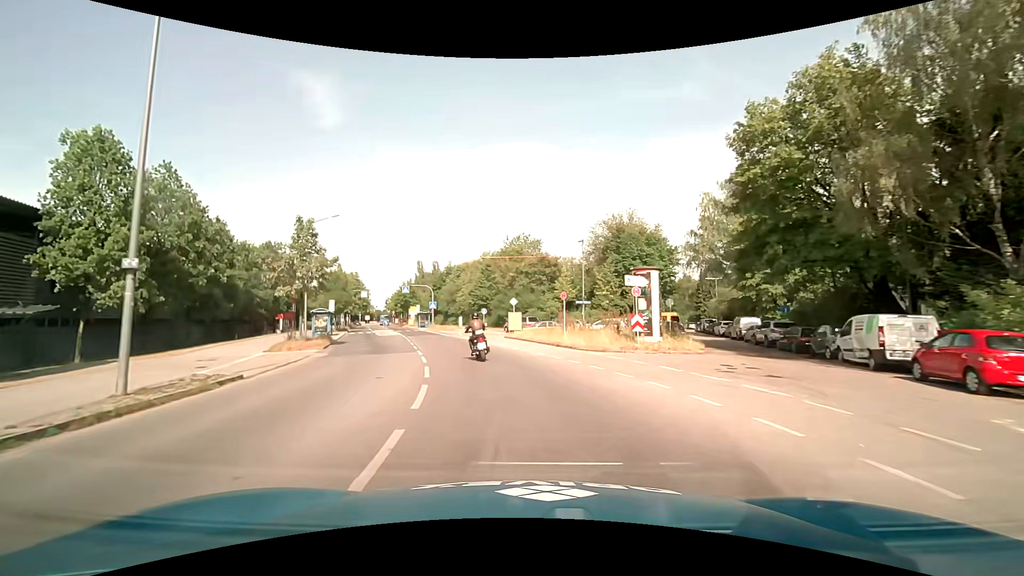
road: tertiary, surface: asphalt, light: Day
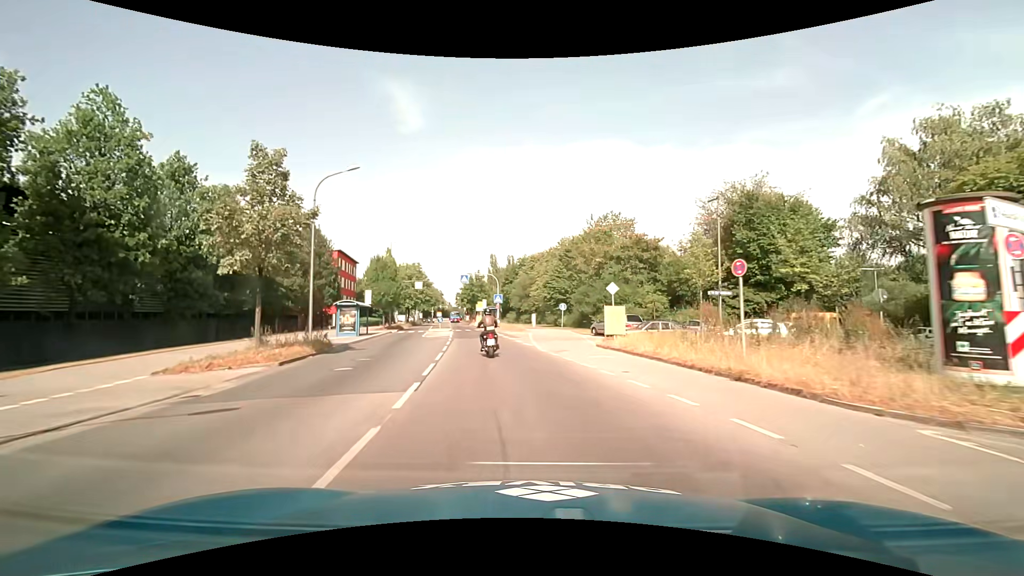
(-1.0, +13.8) m; -8°
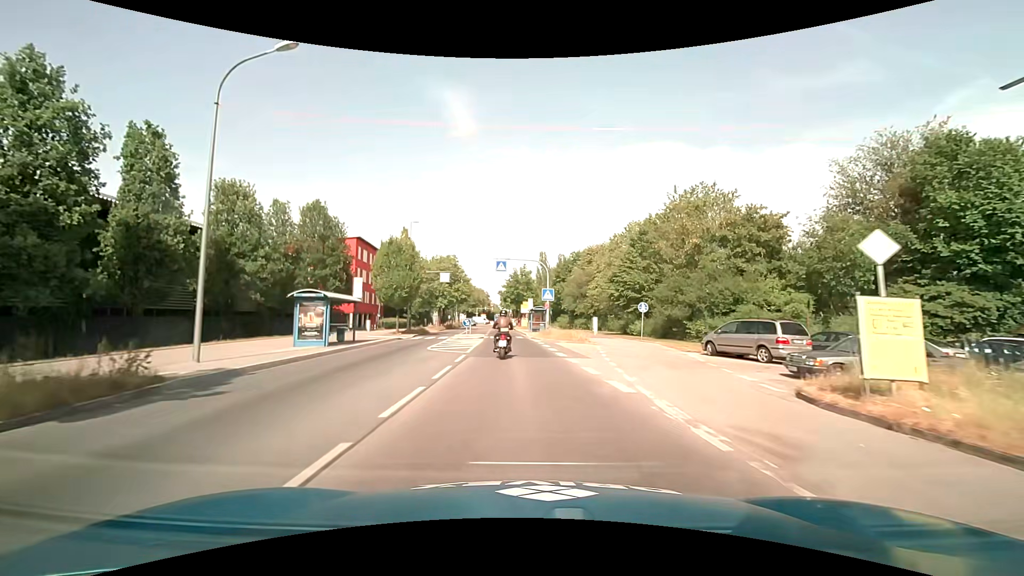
(-0.9, +14.2) m; -6°
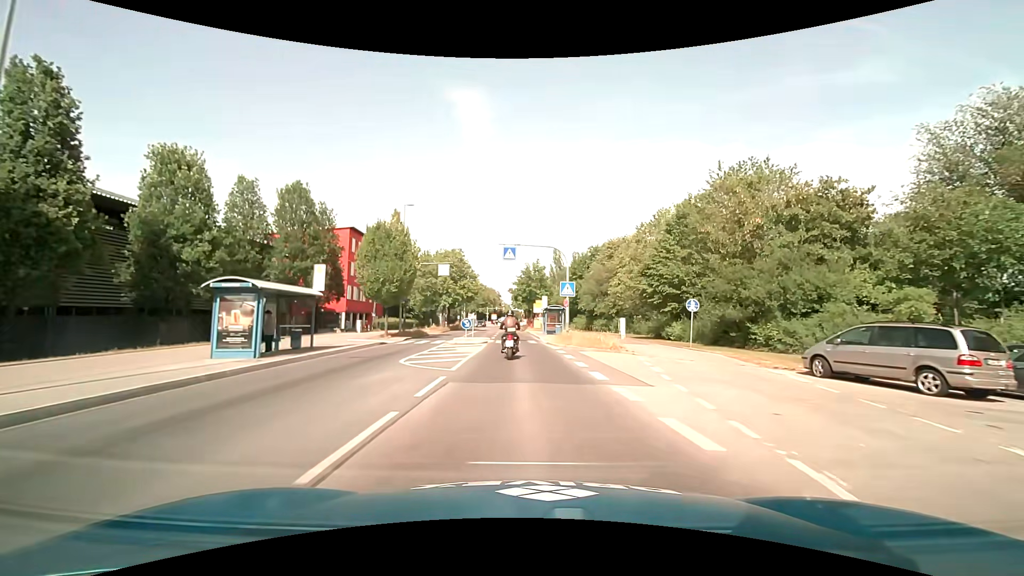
(-0.1, +7.1) m; -1°
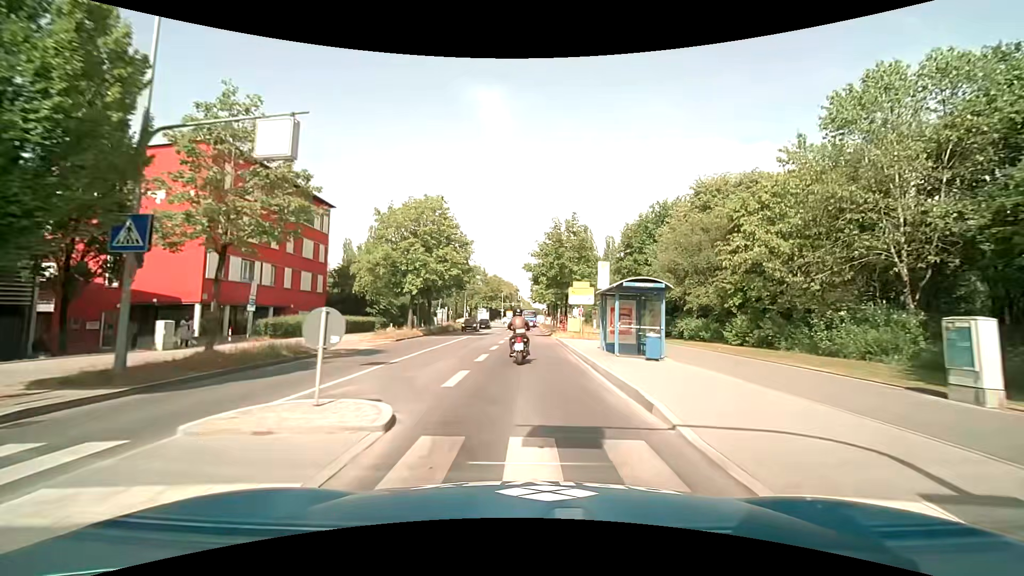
(-0.6, +28.1) m; -2°
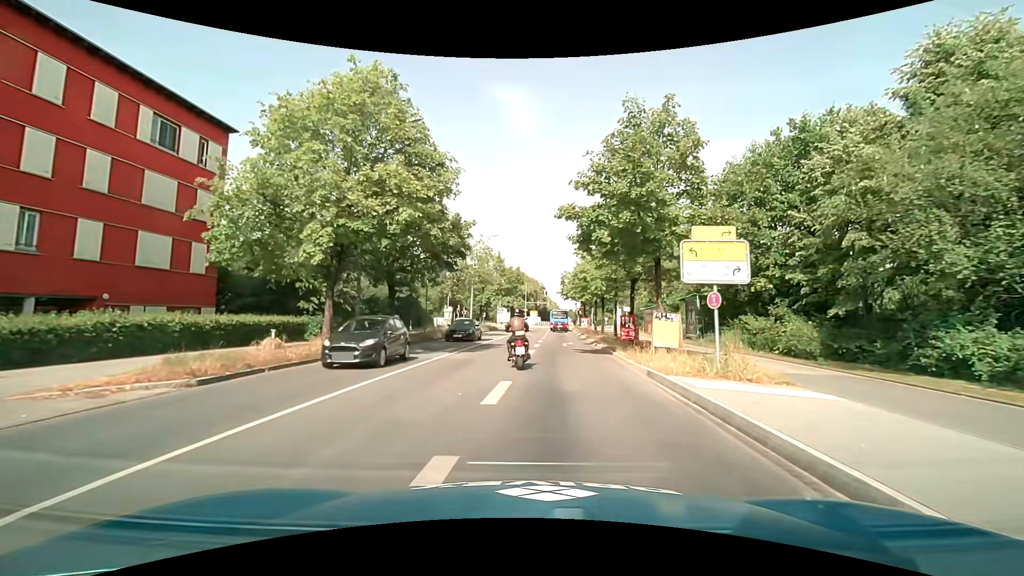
(-0.6, +20.1) m; -3°
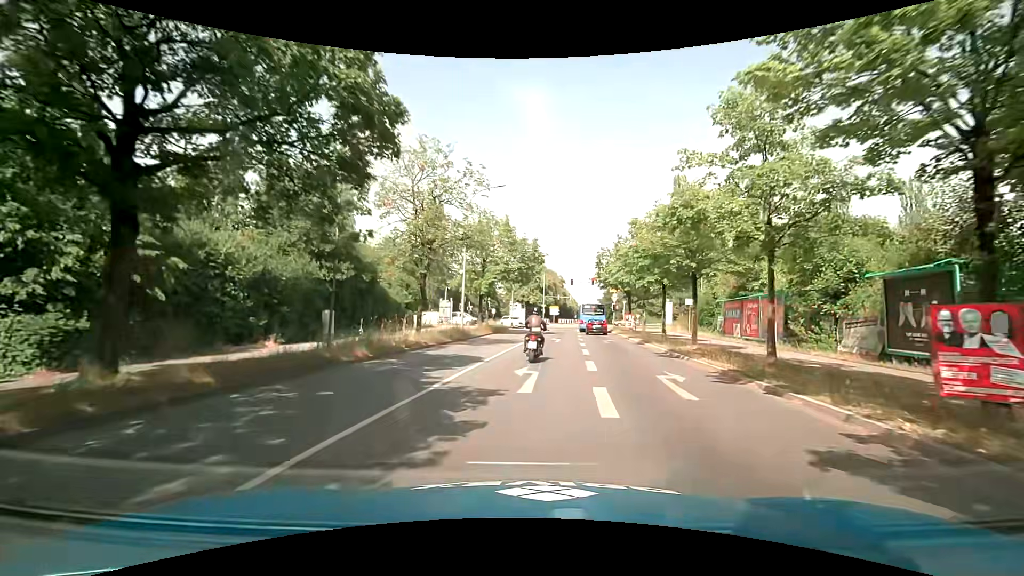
(-0.5, +19.0) m; -2°
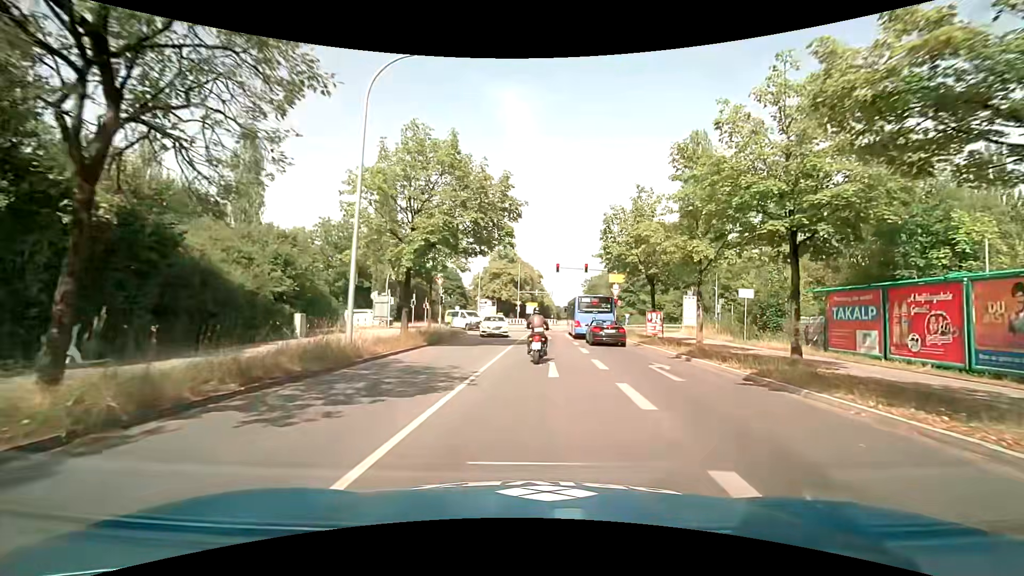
(+0.2, +17.2) m; +2°
